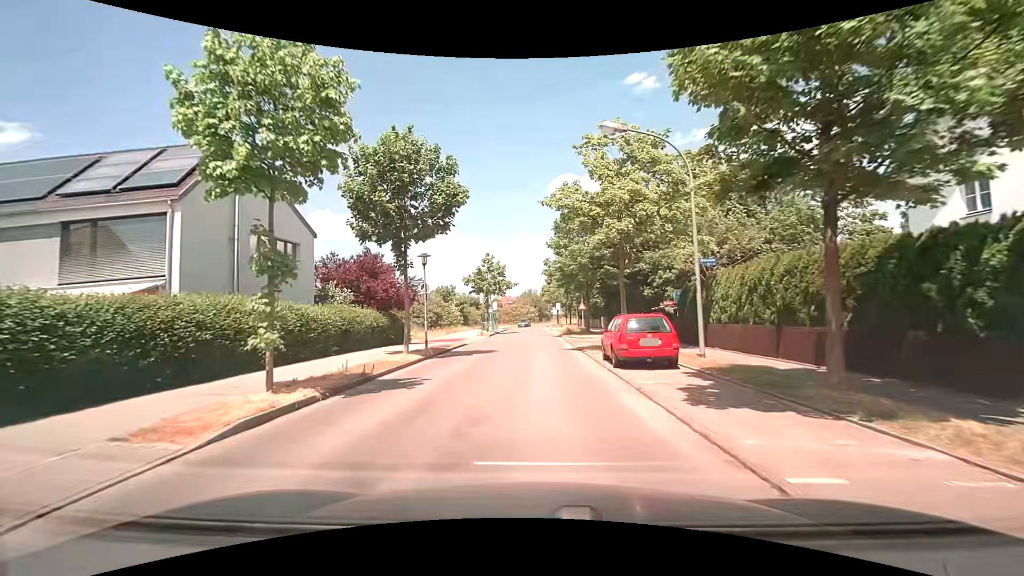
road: residential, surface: asphalt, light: Day
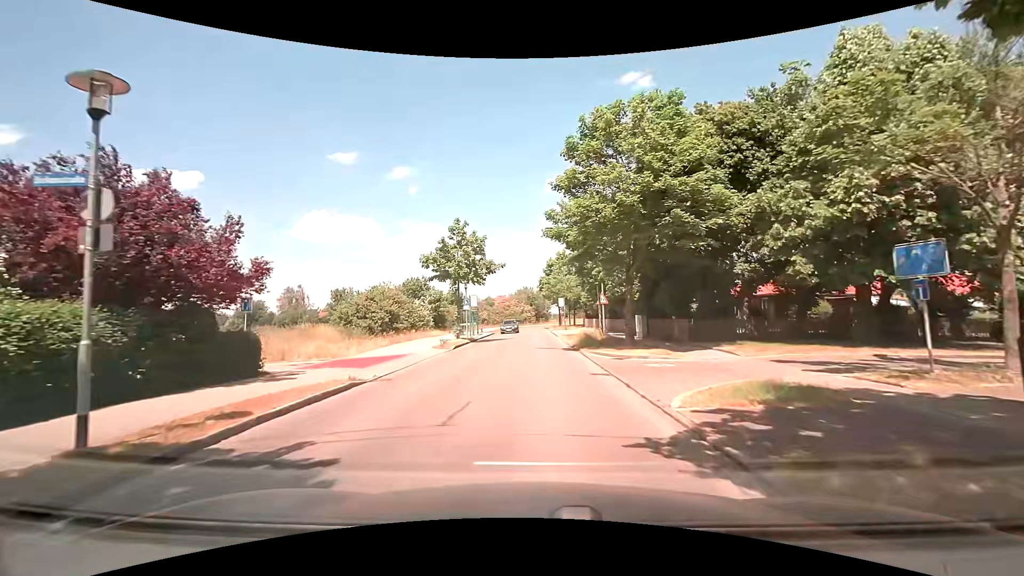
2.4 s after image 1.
(0.0, +17.6) m; +1°
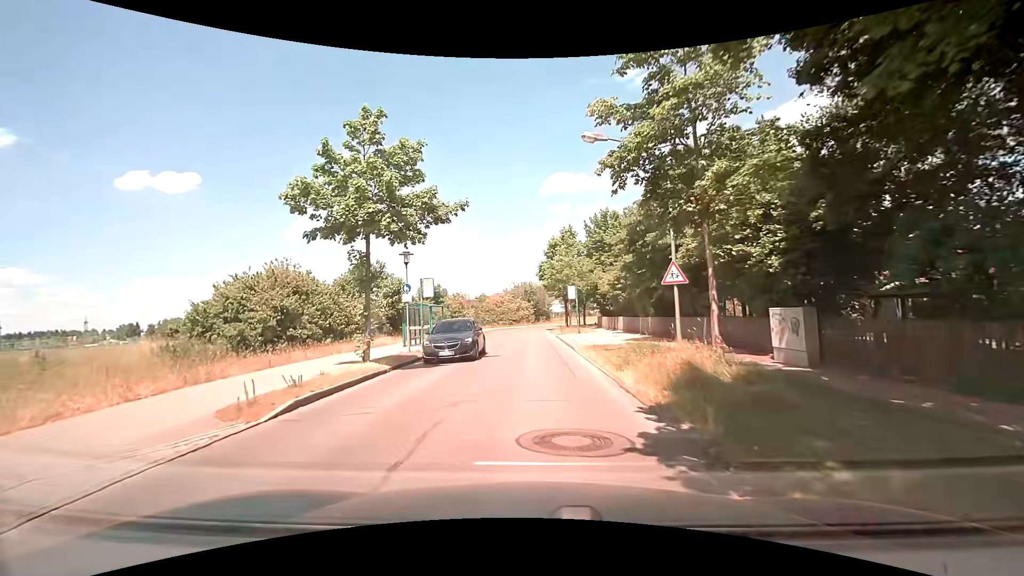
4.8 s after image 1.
(0.0, +17.6) m; 0°
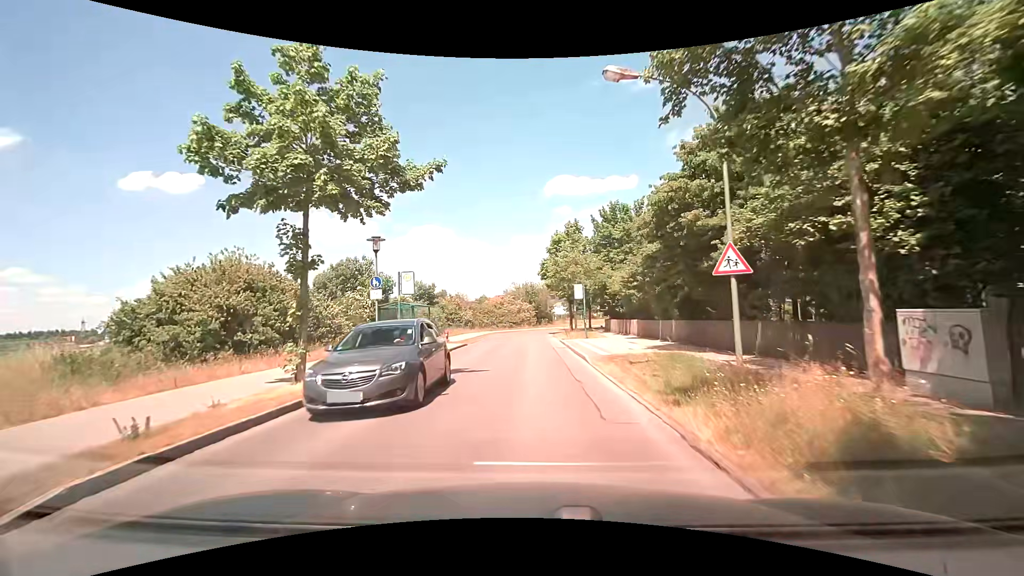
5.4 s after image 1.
(0.0, +4.4) m; -1°
(0, +10) (0, +20) (0, +30) (0, +40) (0, +50) (+3, +60) (+9, +68) (+17, +74) (+25, +80) (+33, +86) m
